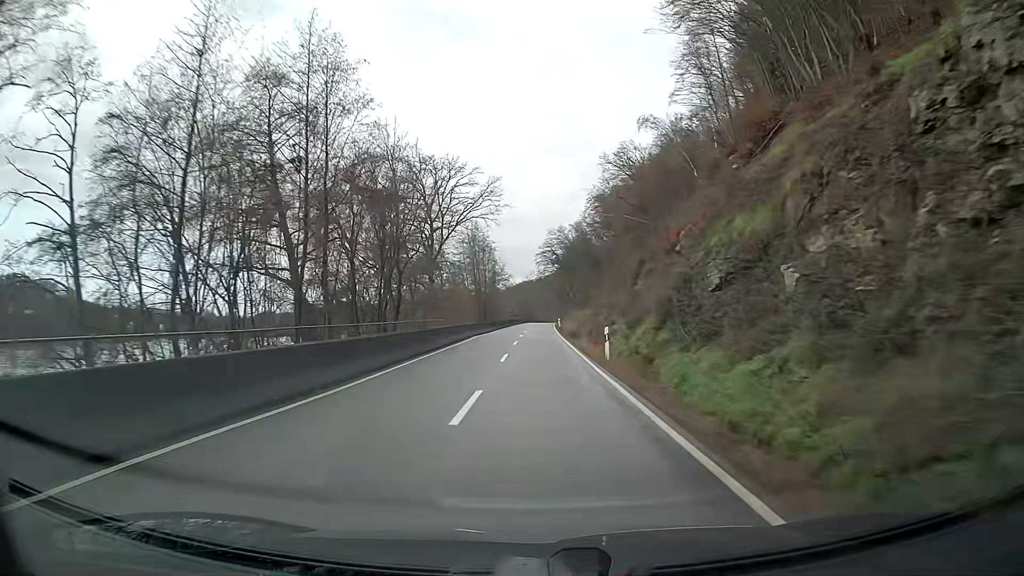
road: secondary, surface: asphalt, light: Day
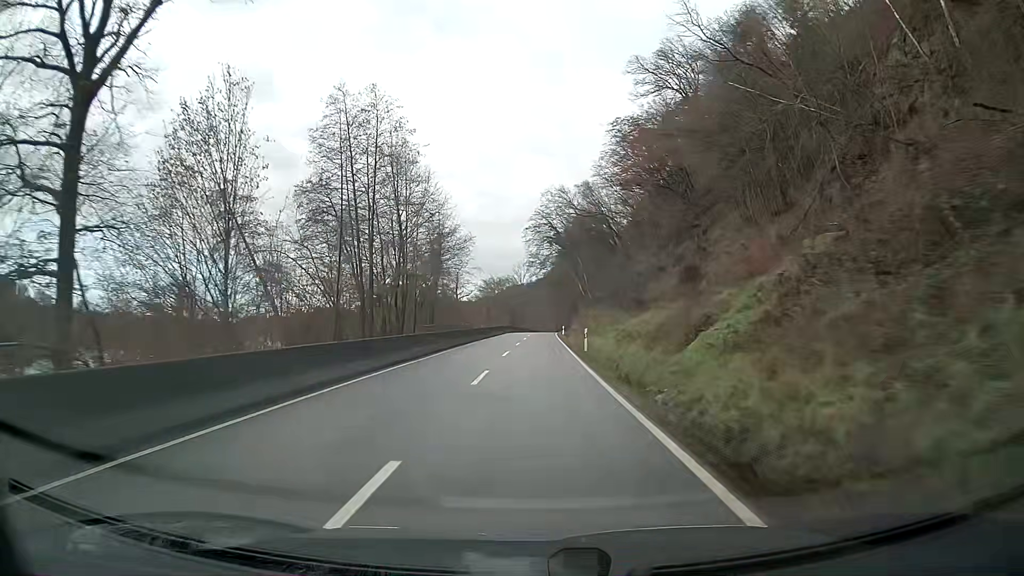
(+0.3, +54.4) m; +1°
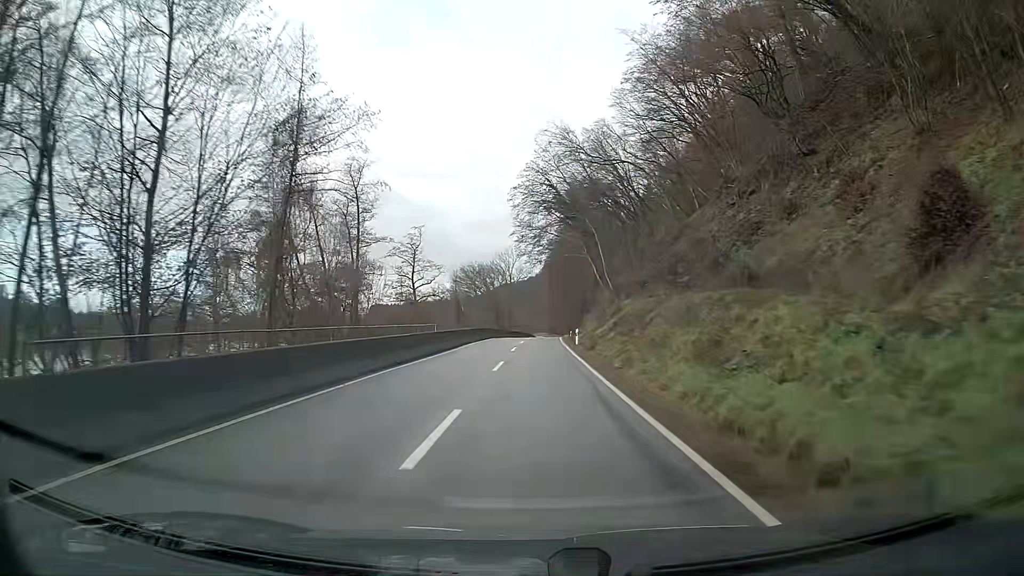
(+0.2, +32.4) m; +1°
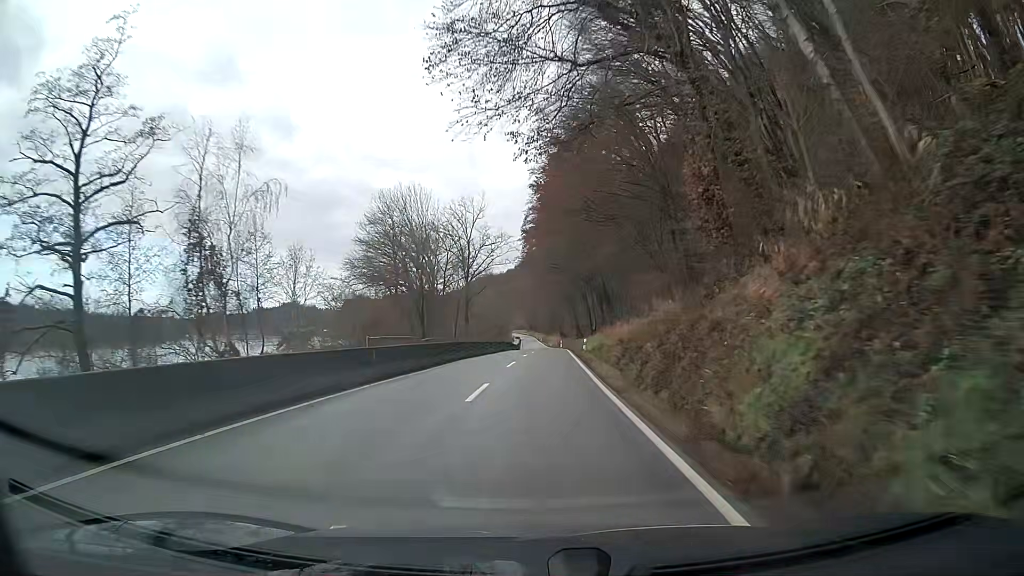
(+0.6, +54.0) m; +2°
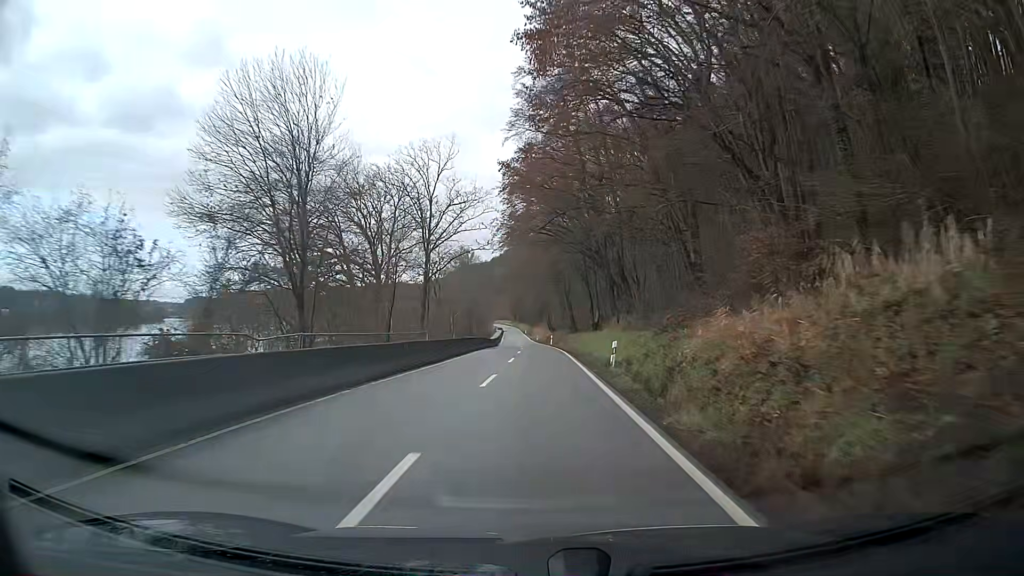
(+0.2, +21.6) m; +1°
